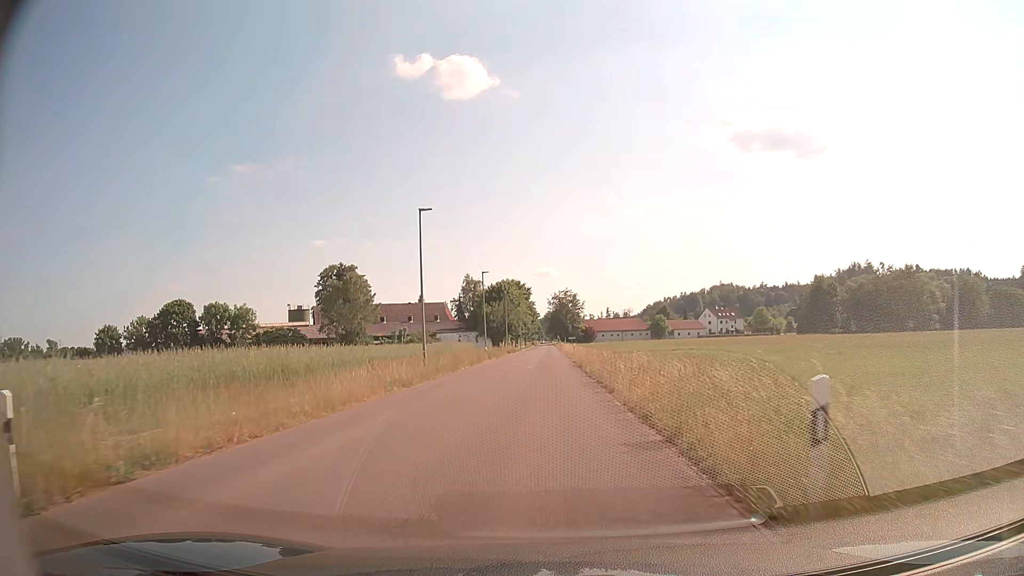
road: tertiary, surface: asphalt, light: Day
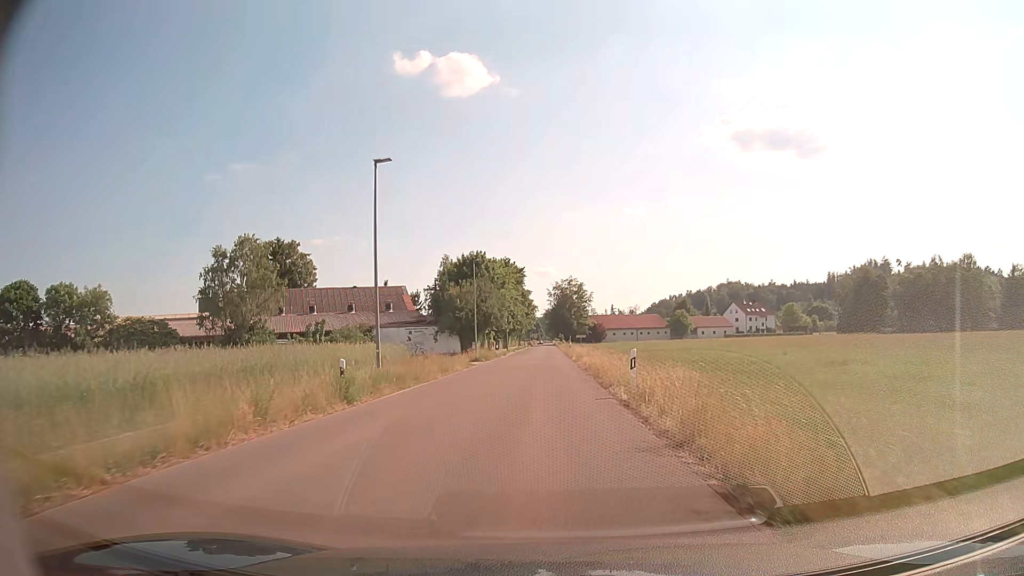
(+0.1, +38.5) m; 0°
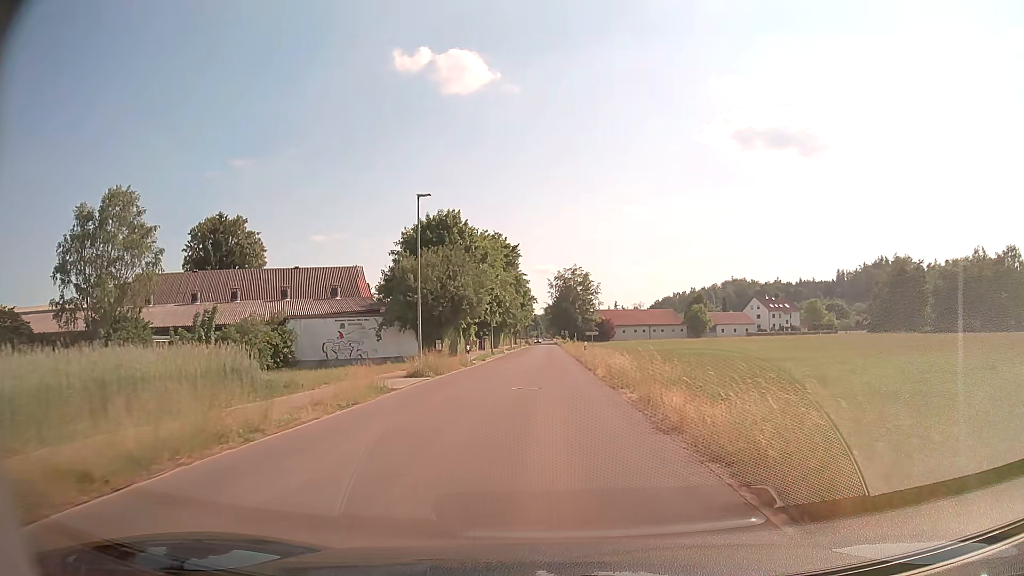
(-0.1, +23.4) m; 0°
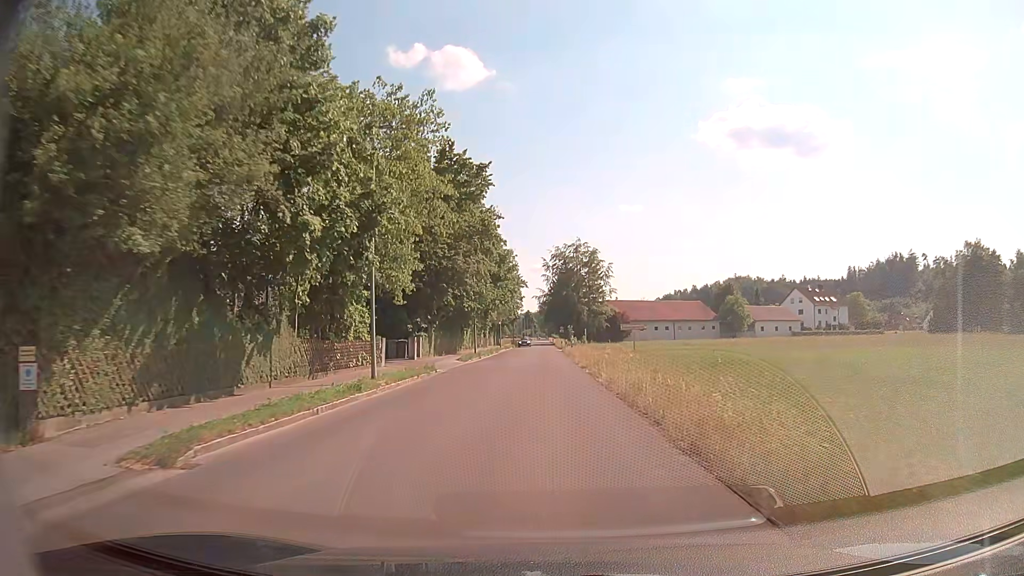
(+0.2, +38.9) m; +1°
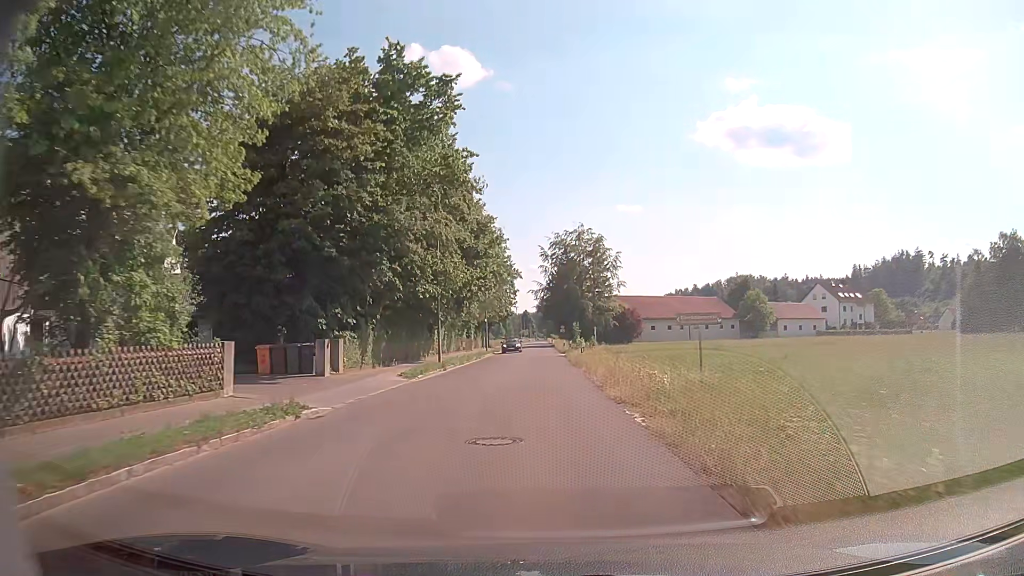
(0.0, +15.7) m; 0°
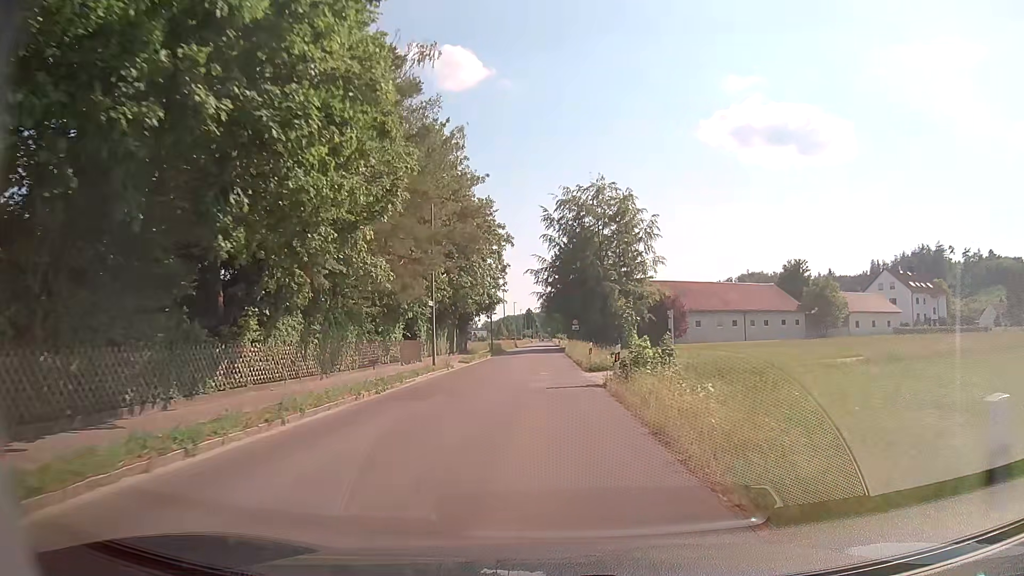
(-0.1, +30.5) m; 0°
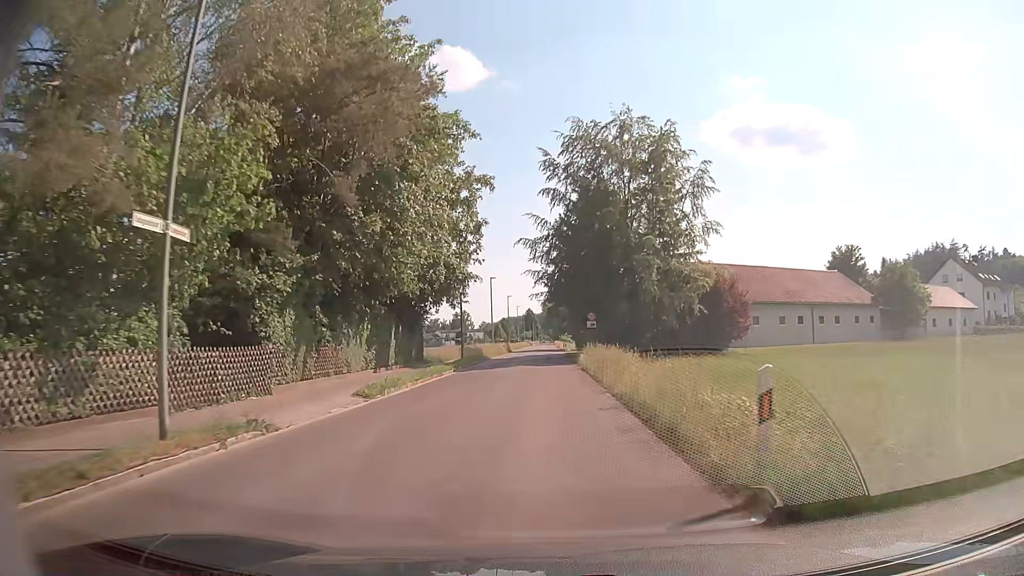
(-0.1, +22.5) m; 0°
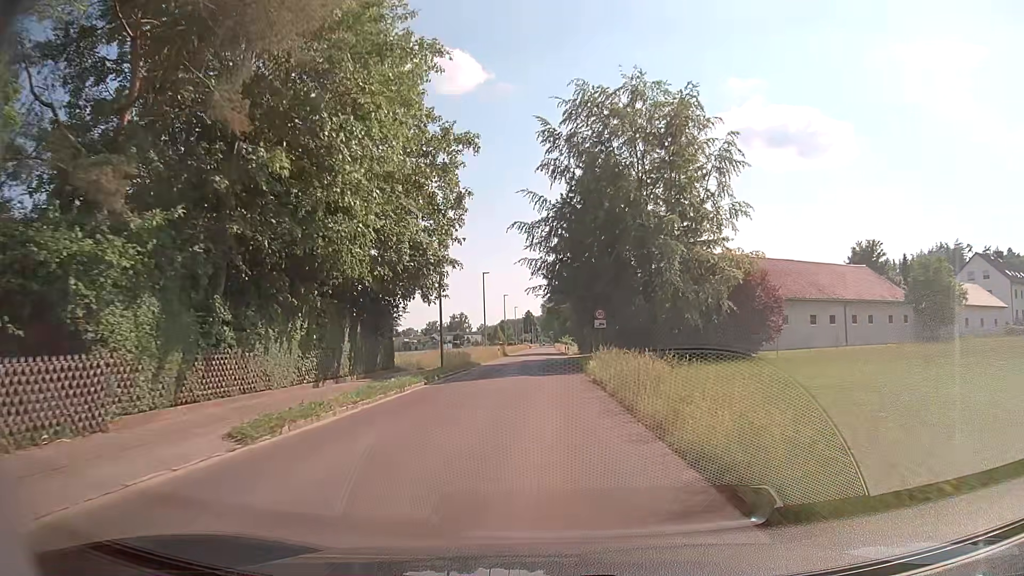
(0.0, +7.6) m; -1°
